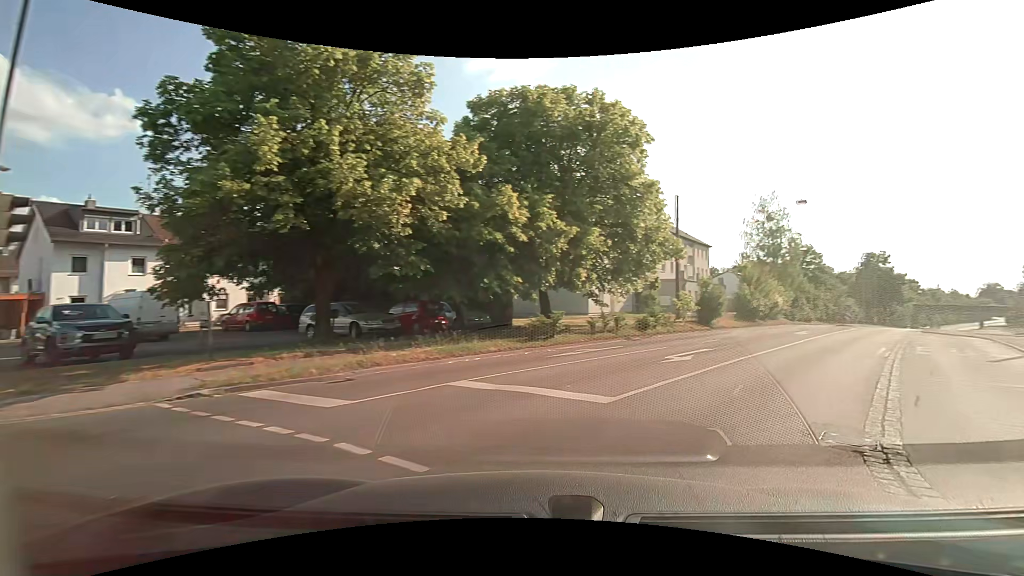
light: Day
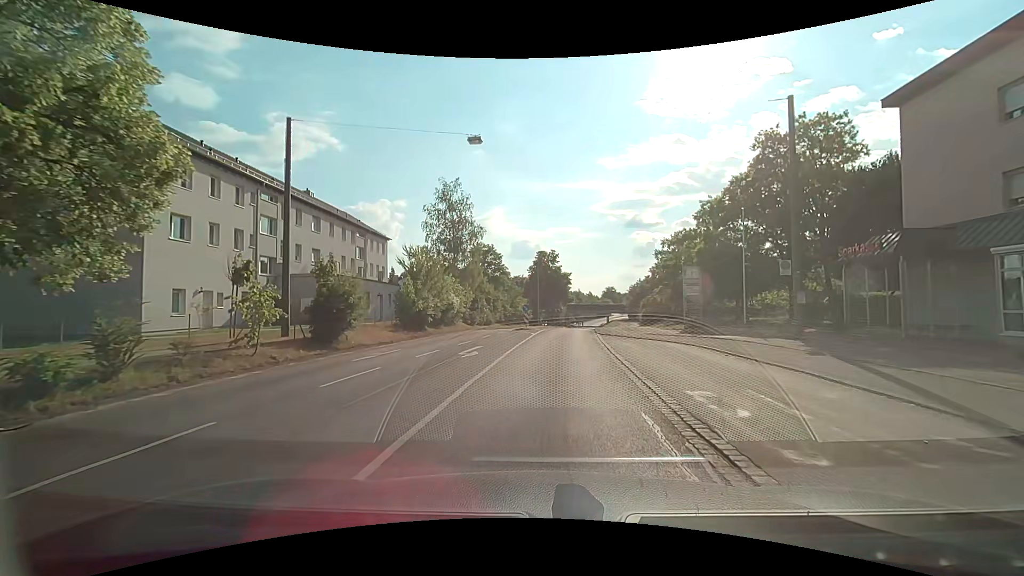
(+6.8, +15.3) m; +32°
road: tertiary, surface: asphalt
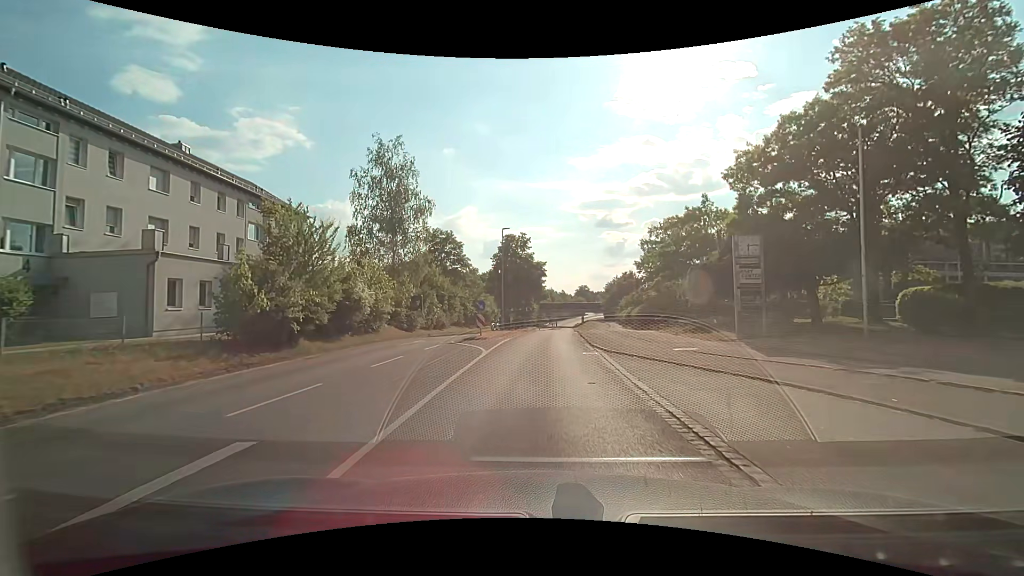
(+0.4, +14.3) m; +3°
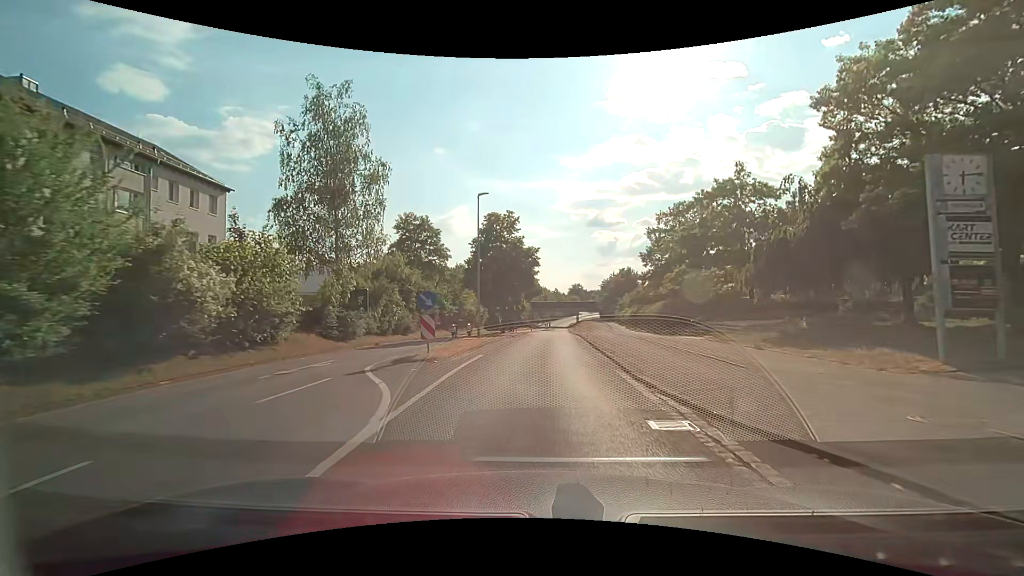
(+0.1, +11.2) m; +1°
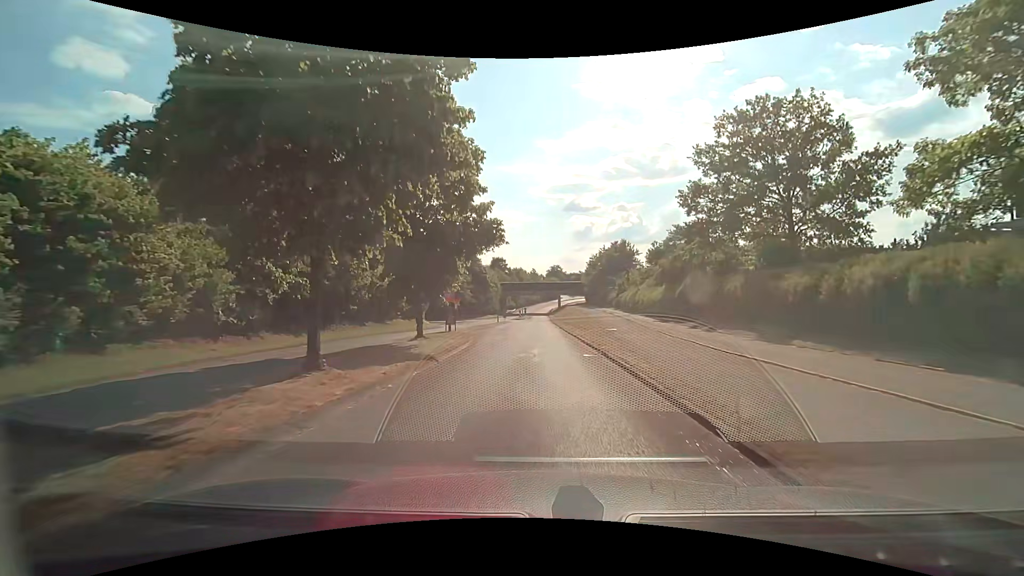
(+0.9, +31.9) m; +3°
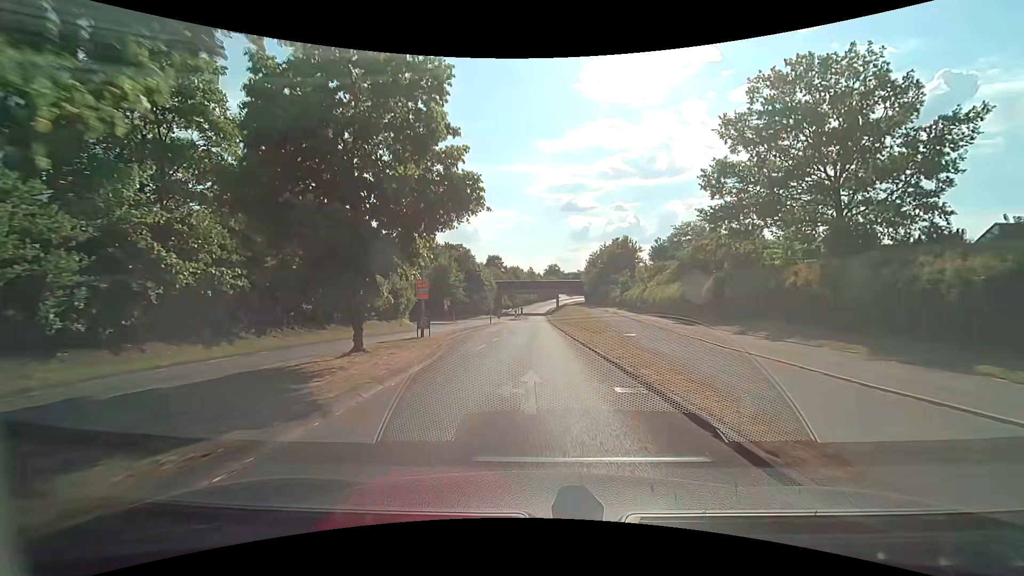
(0.0, +6.7) m; 0°
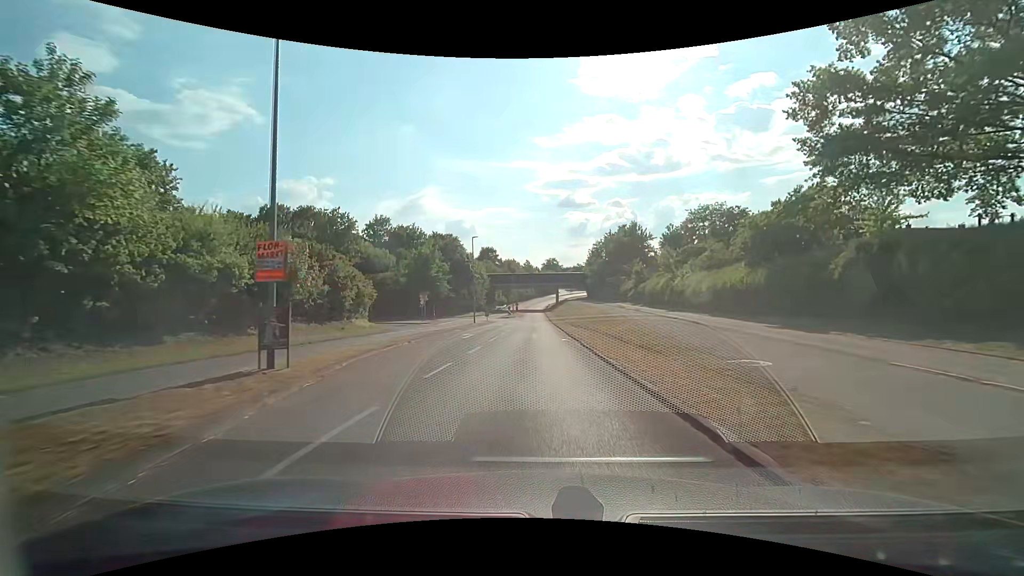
(+0.1, +13.7) m; +1°
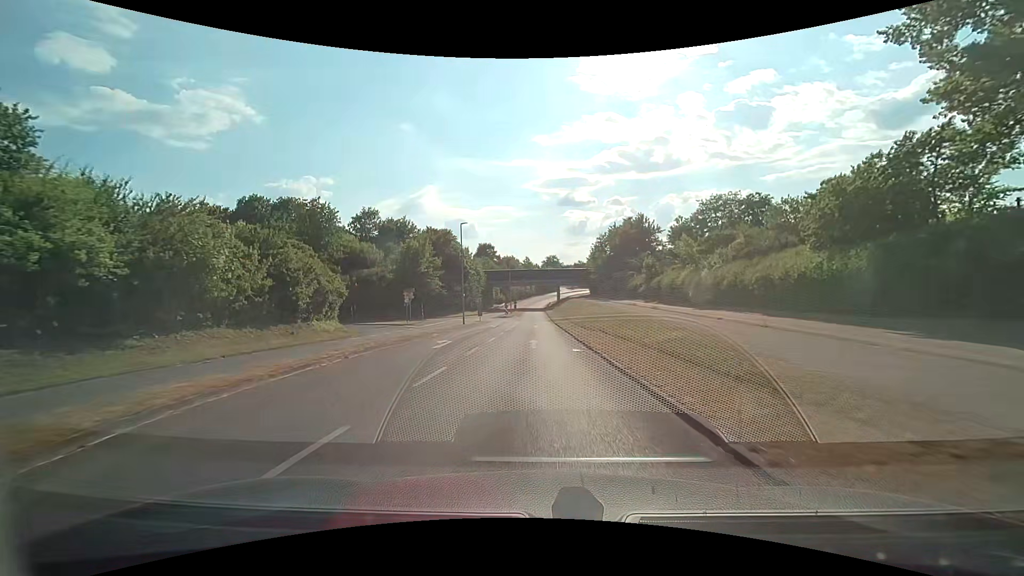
(0.0, +7.1) m; 0°
(0, +10) (0, +20) (0, +30) (0, +40) (0, +50) (0, +60) (0, +70) (0, +80) (0, +90) (0, +100) m
